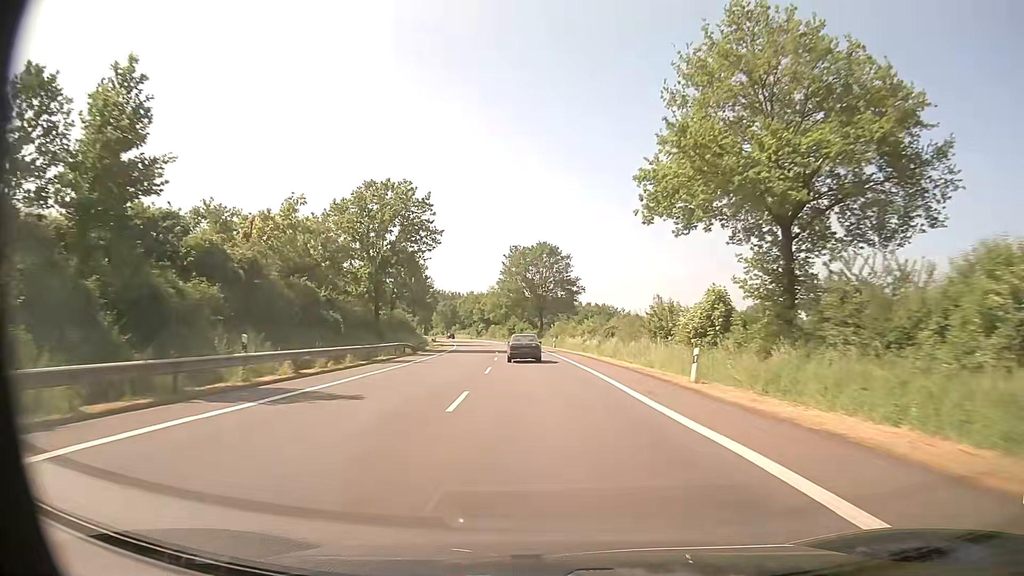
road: primary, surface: asphalt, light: Day
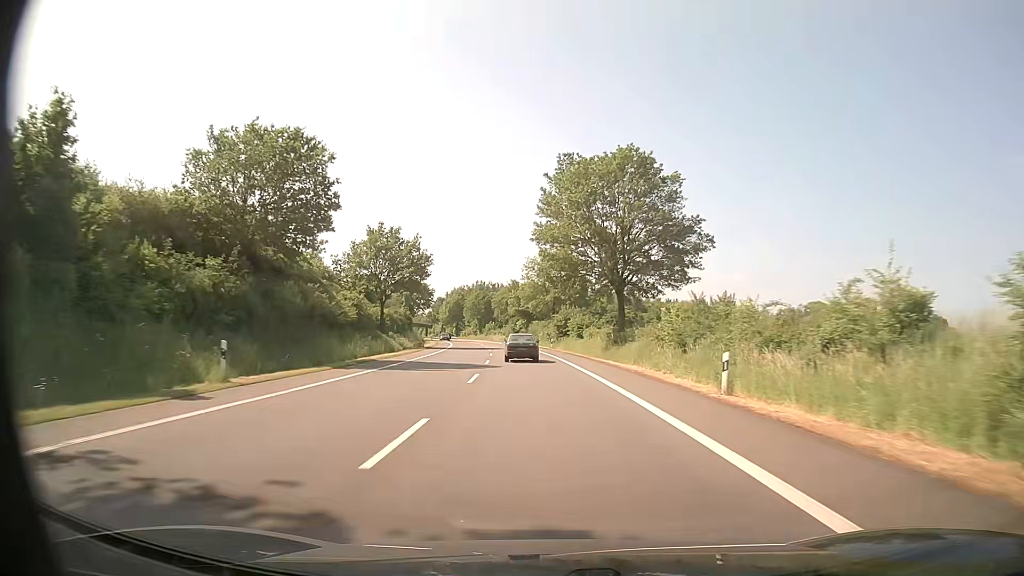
(-2.1, +53.8) m; -5°
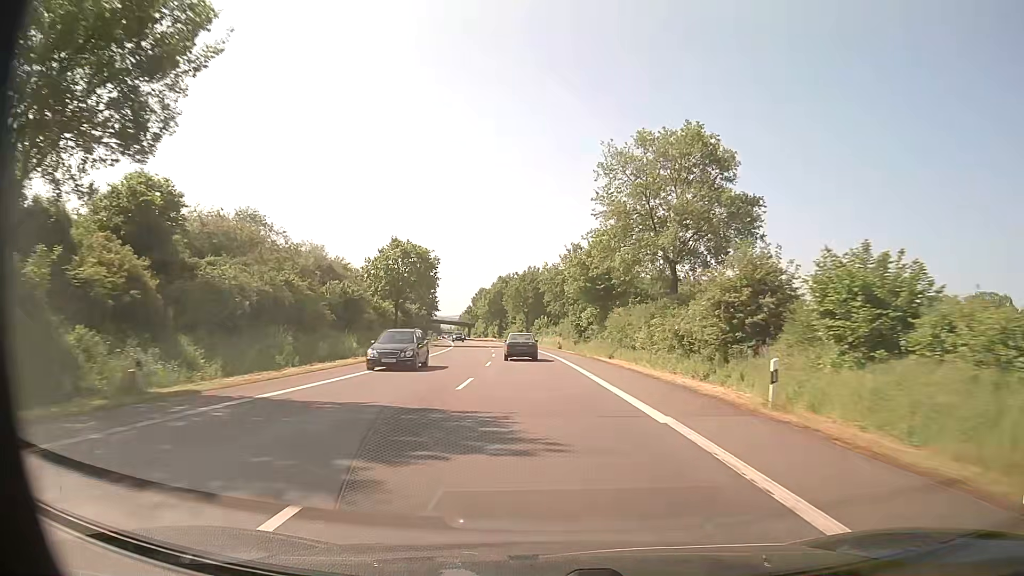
(-2.5, +54.1) m; -5°
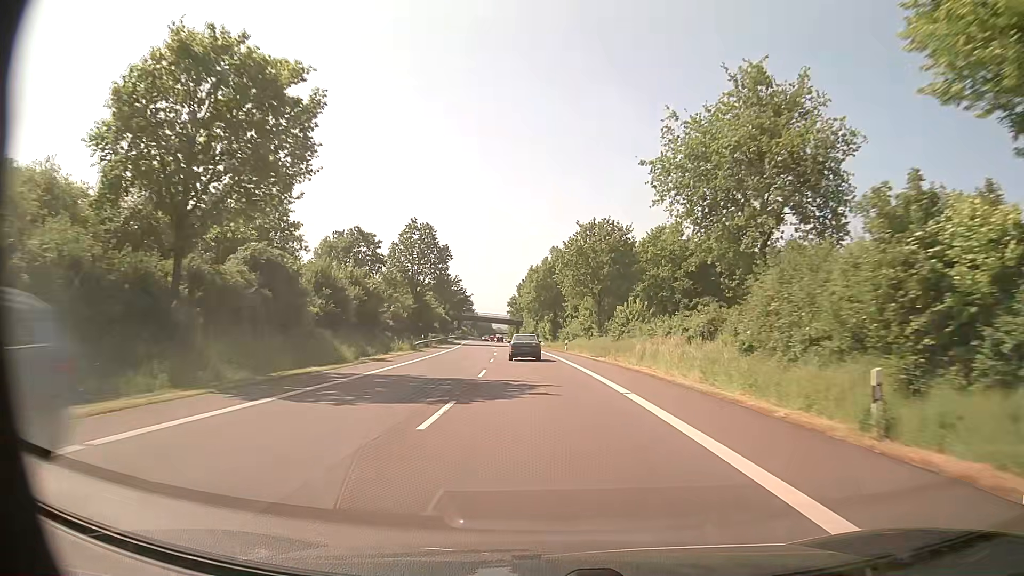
(-2.6, +54.5) m; -5°
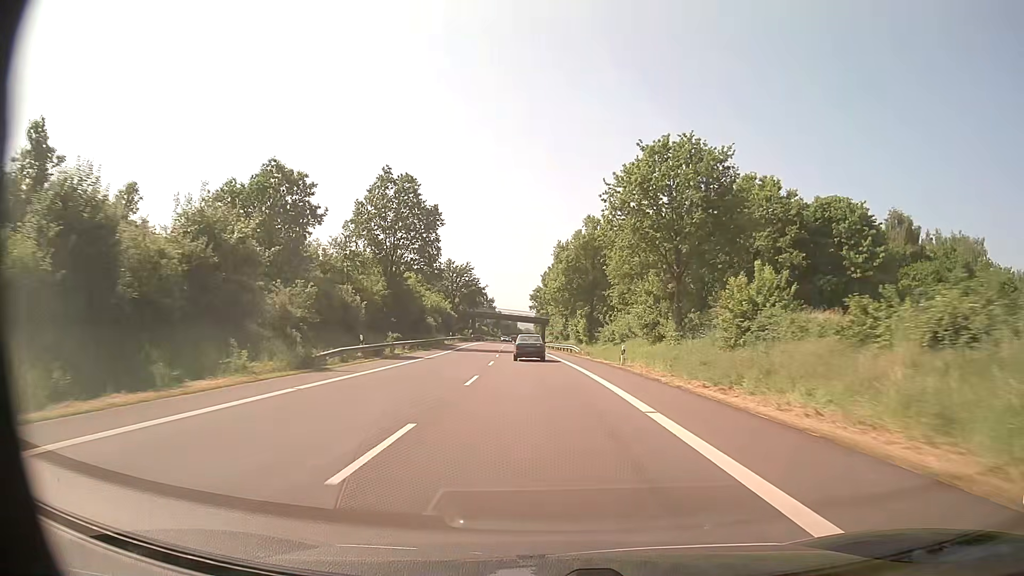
(-0.7, +27.6) m; -3°
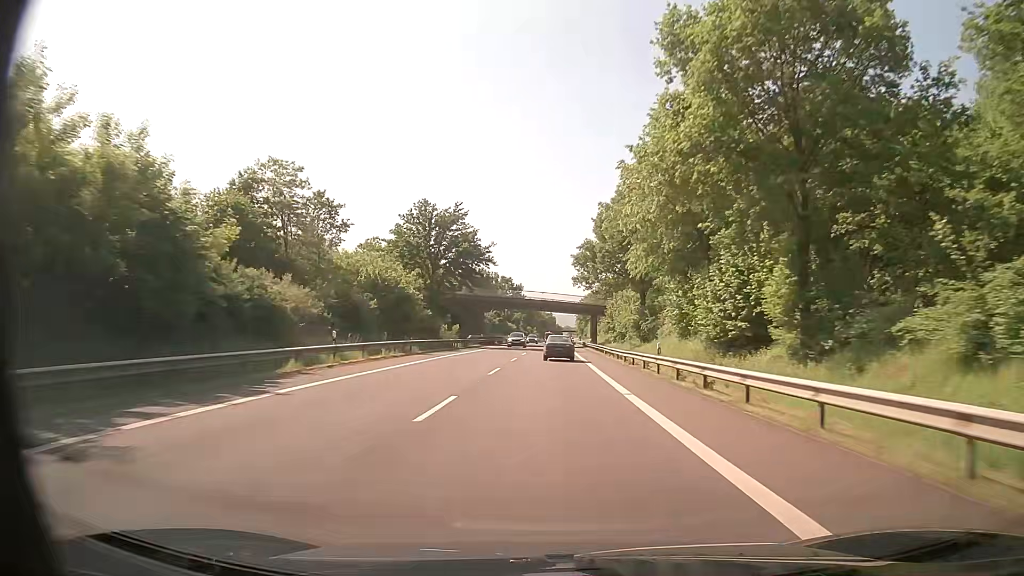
(-1.9, +56.0) m; -3°
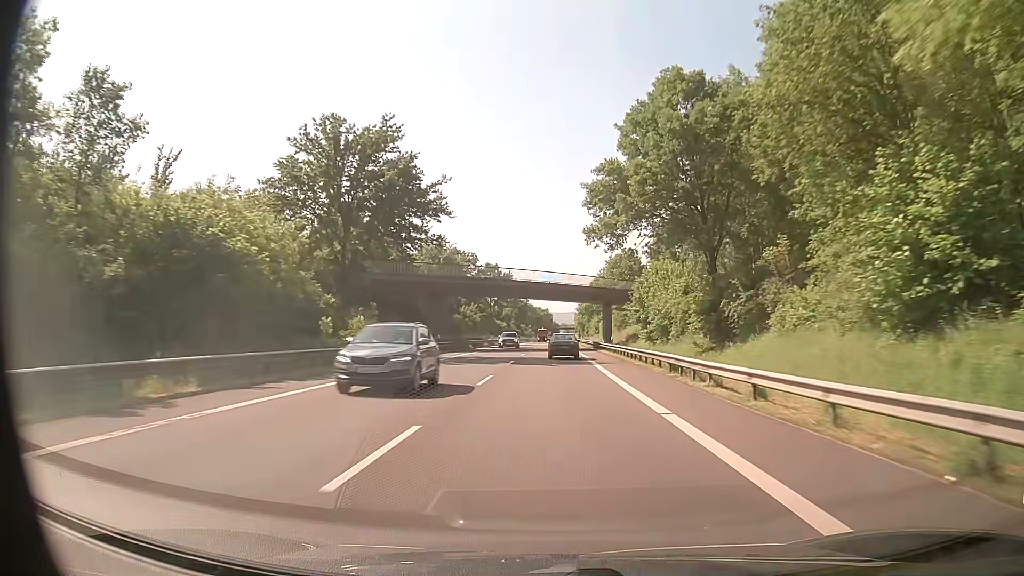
(0.0, +28.4) m; 0°
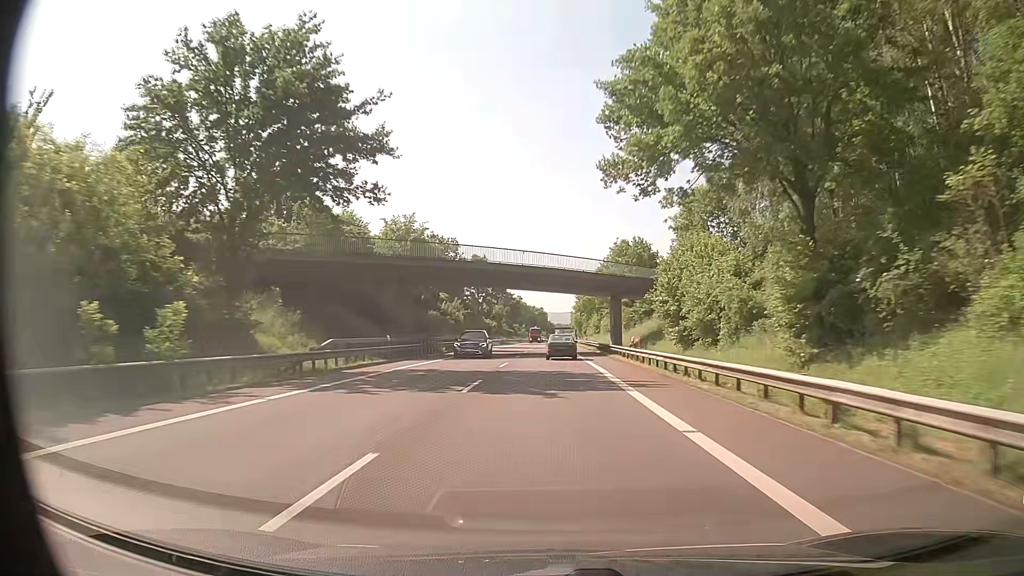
(+0.1, +14.3) m; 0°
(0, +10) (0, +20) (0, +30) (0, +40) (0, +50) (0, +60) (+1, +70) (+1, +80) (+1, +90) (+1, +100) m
